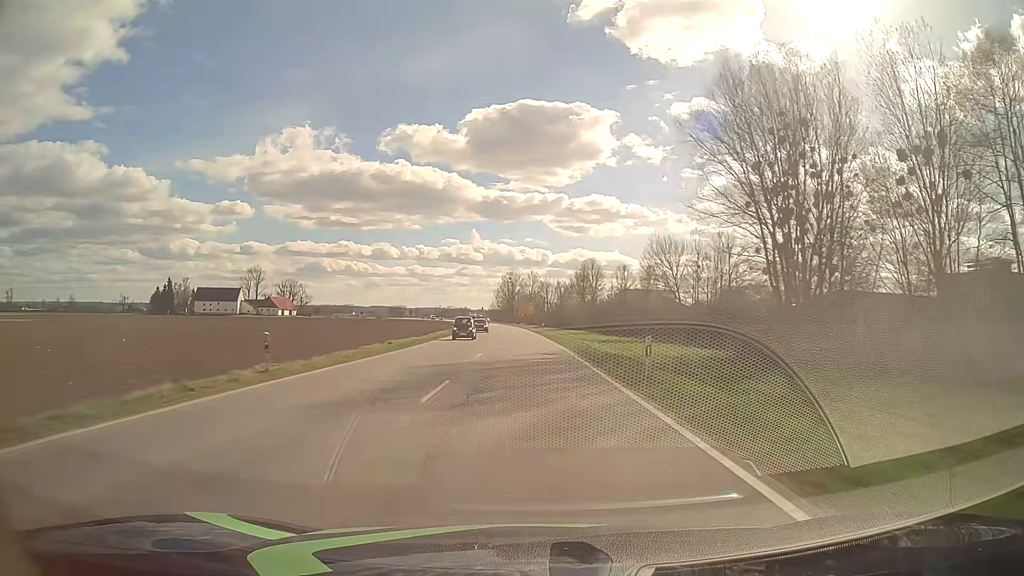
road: primary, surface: asphalt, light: Day
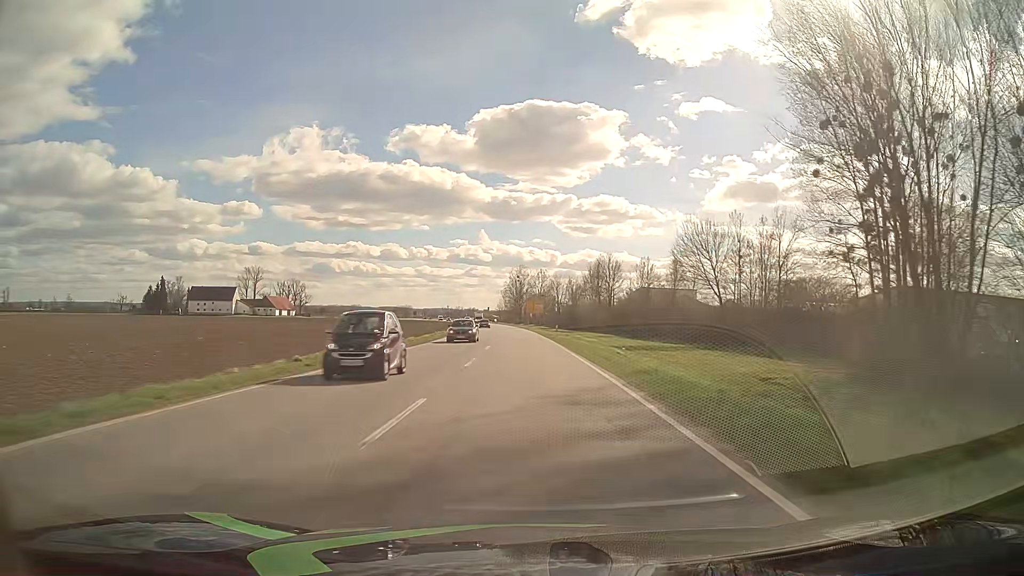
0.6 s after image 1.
(-0.2, +15.8) m; -1°
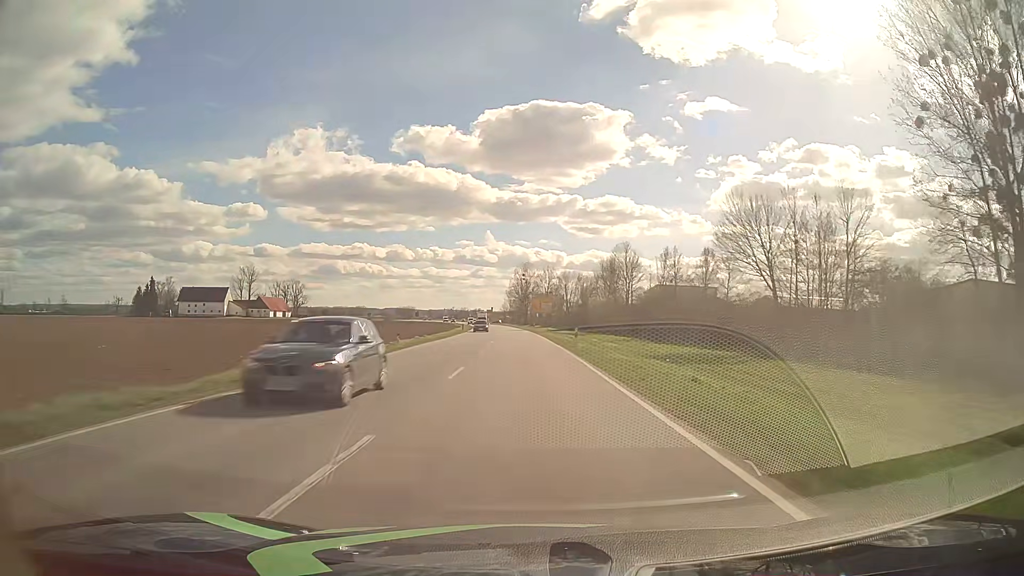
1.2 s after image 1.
(-0.1, +15.8) m; -1°
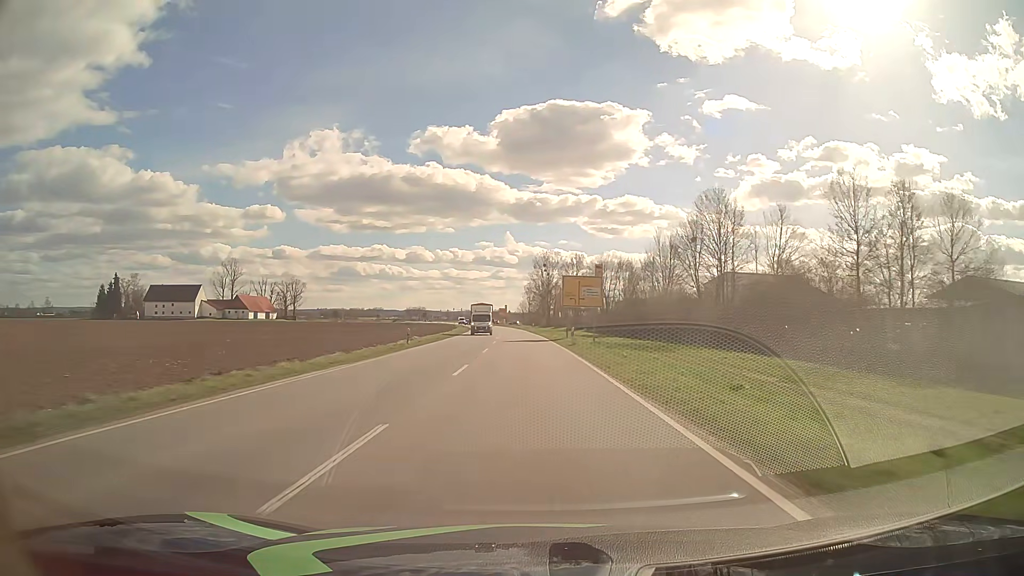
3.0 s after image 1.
(-0.7, +47.4) m; -2°
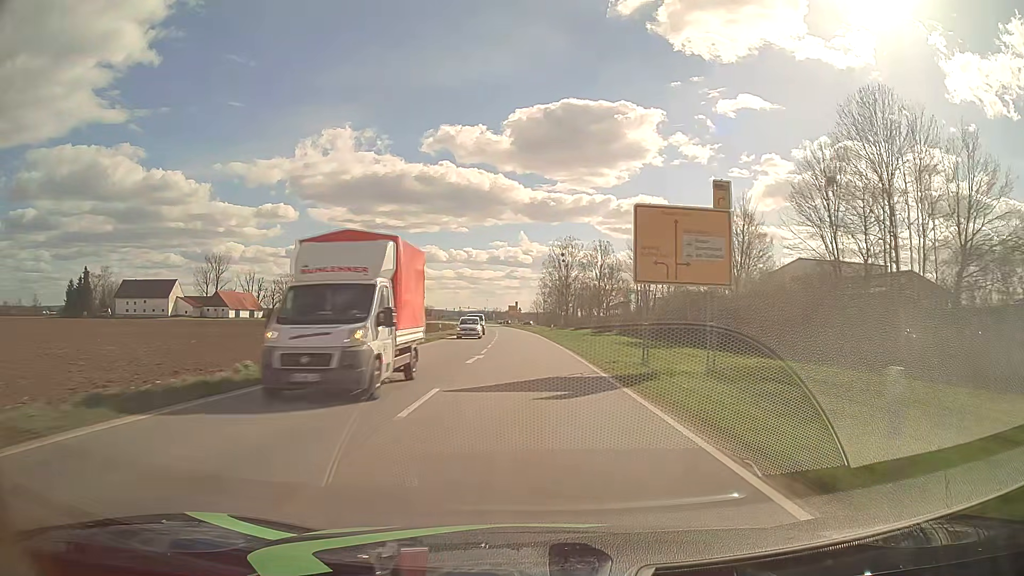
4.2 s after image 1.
(-0.4, +31.6) m; -1°
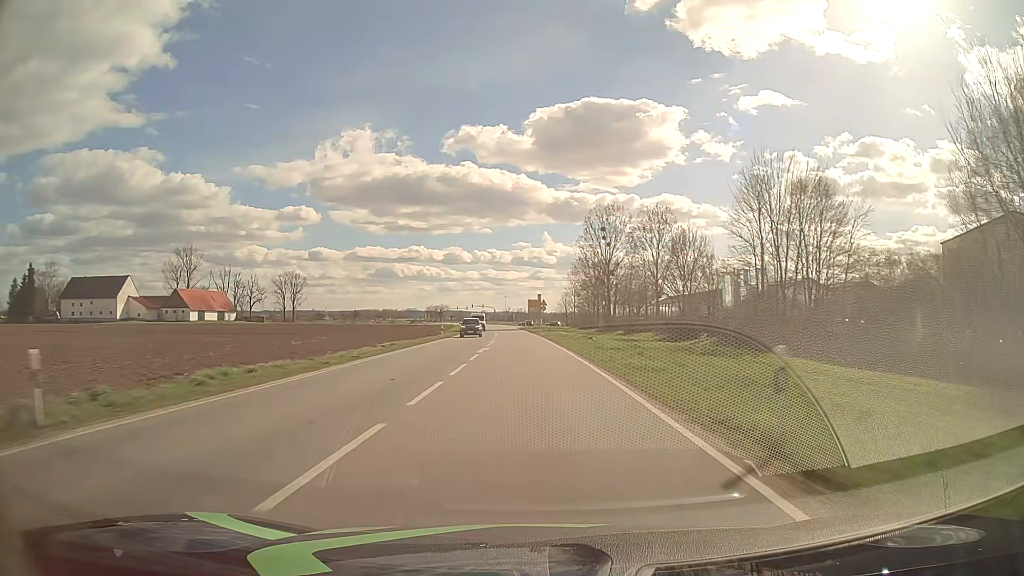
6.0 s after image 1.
(-0.8, +47.4) m; -2°
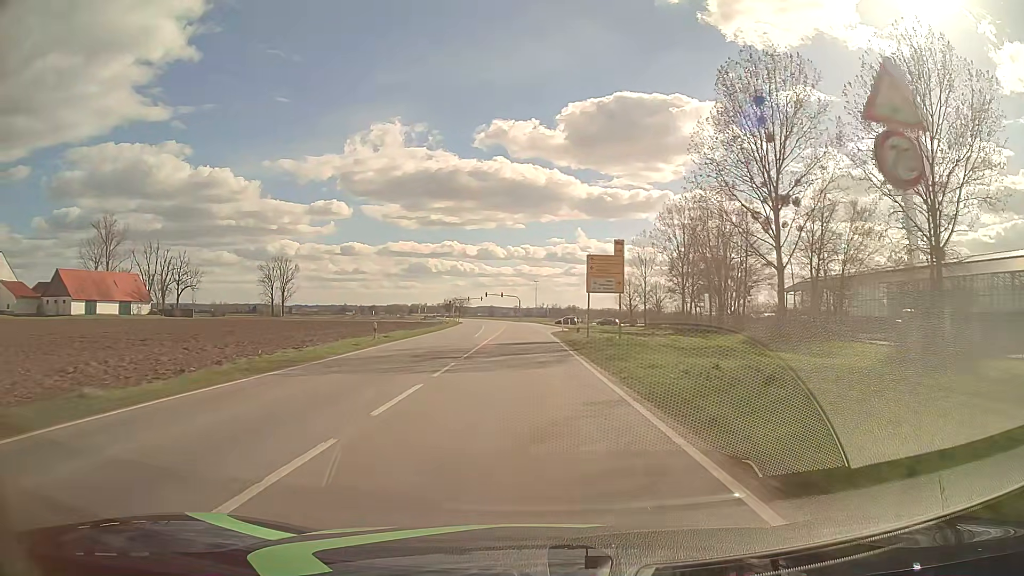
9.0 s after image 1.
(-2.0, +73.2) m; -3°
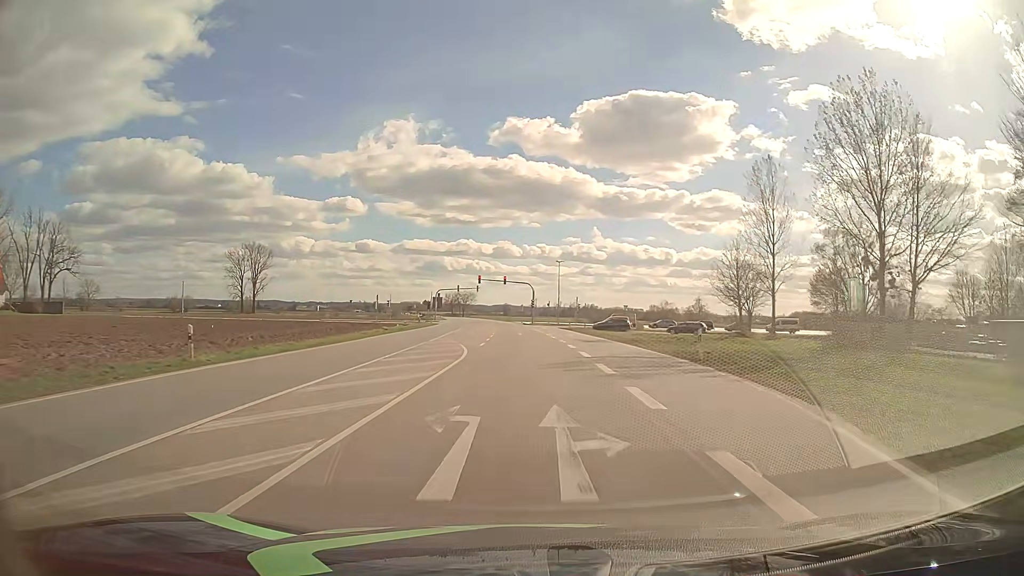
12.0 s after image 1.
(-0.7, +58.6) m; -1°
(0, +10) (0, +20) (0, +30) (-1, +40) (-1, +50) (-2, +60) (-2, +70) (-3, +80) (-4, +90) (-5, +100) m
